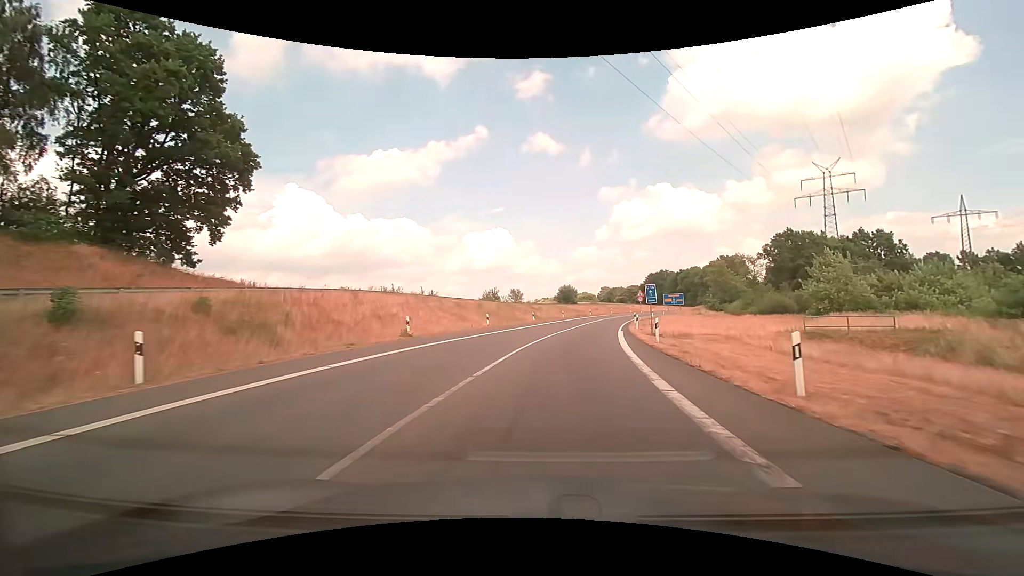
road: motorway_link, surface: asphalt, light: Day
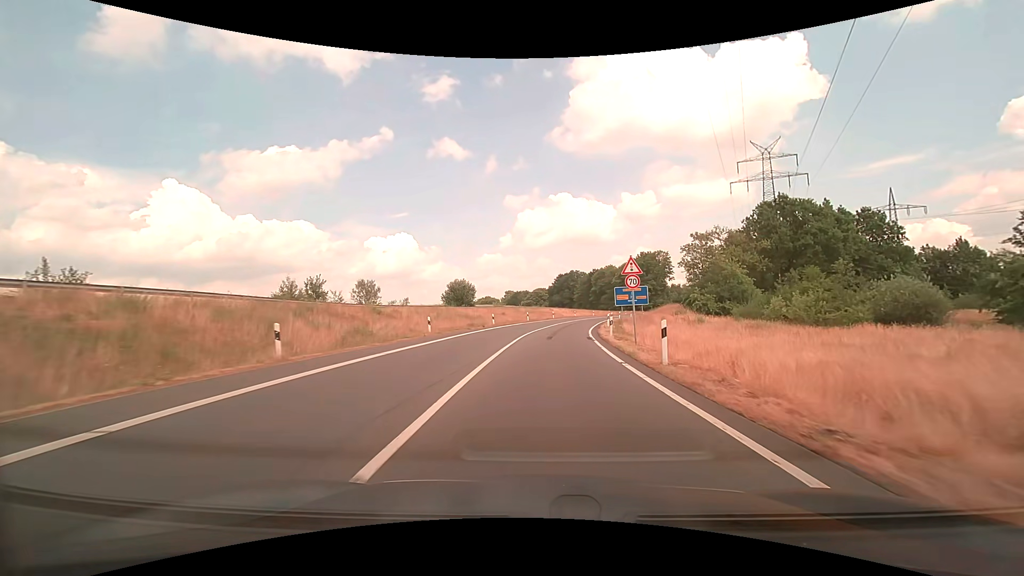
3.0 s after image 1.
(+4.5, +39.8) m; +11°
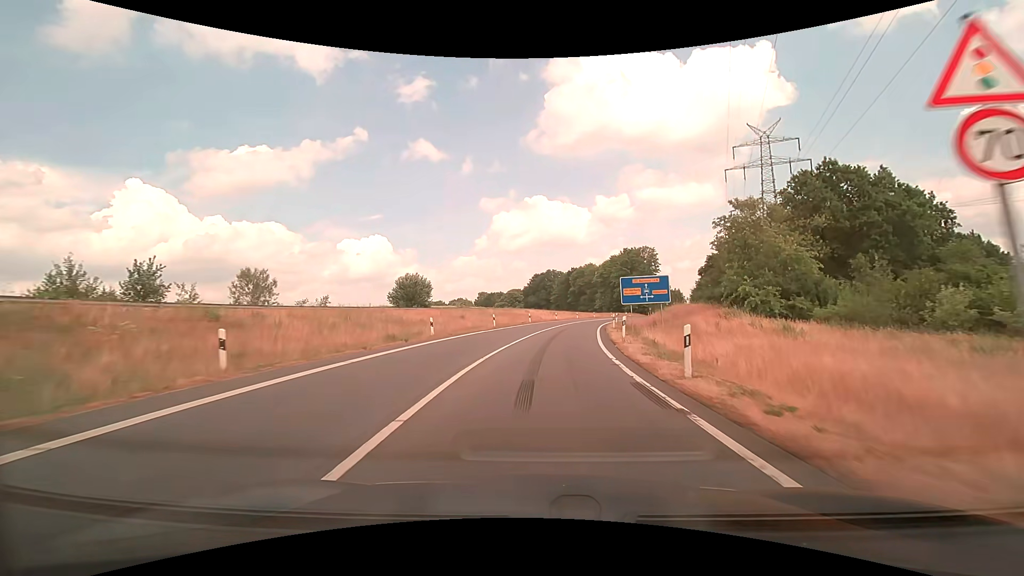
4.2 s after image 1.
(+0.5, +17.4) m; +3°
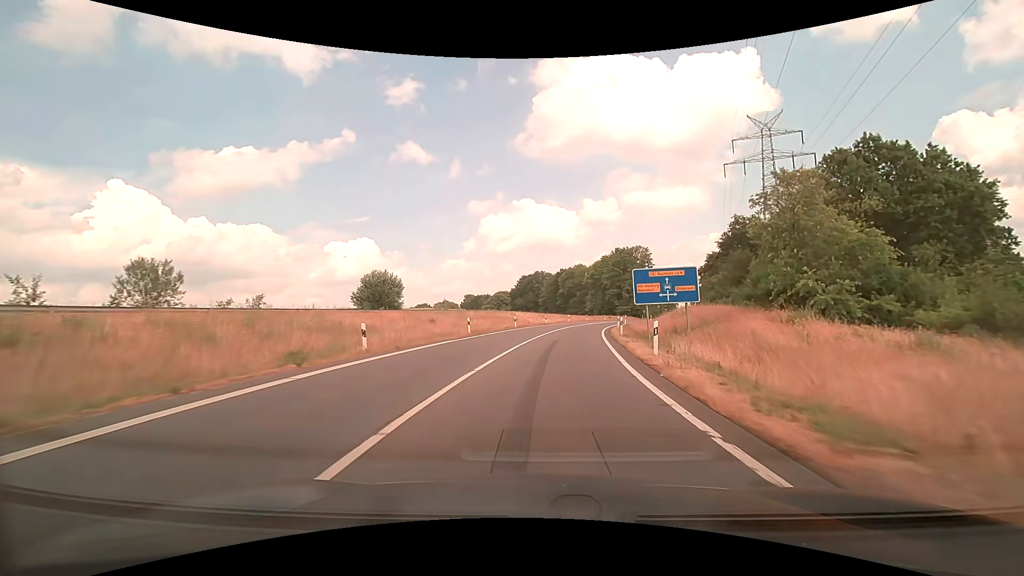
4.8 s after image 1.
(+0.1, +8.8) m; +2°
